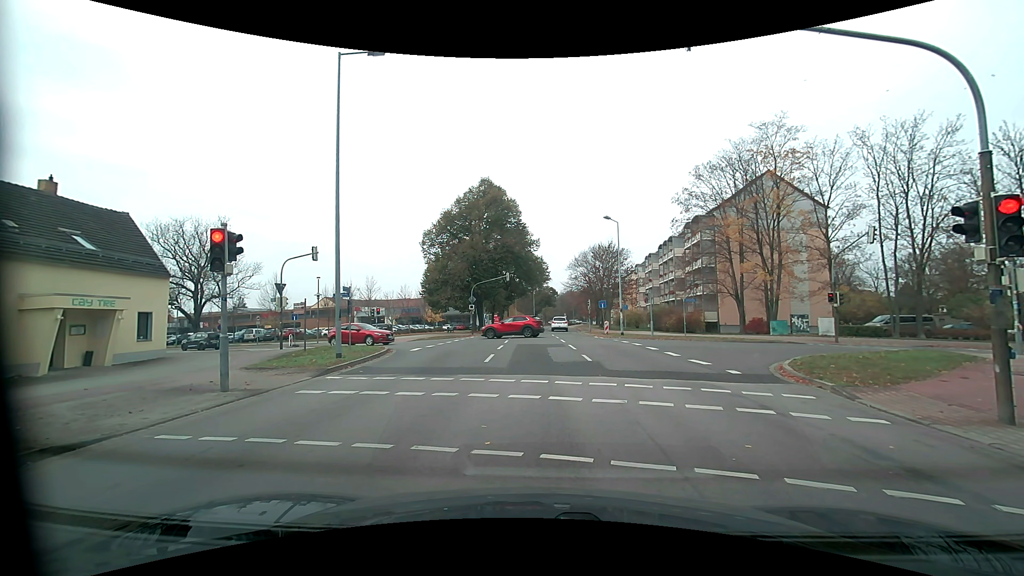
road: residential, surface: asphalt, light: Day
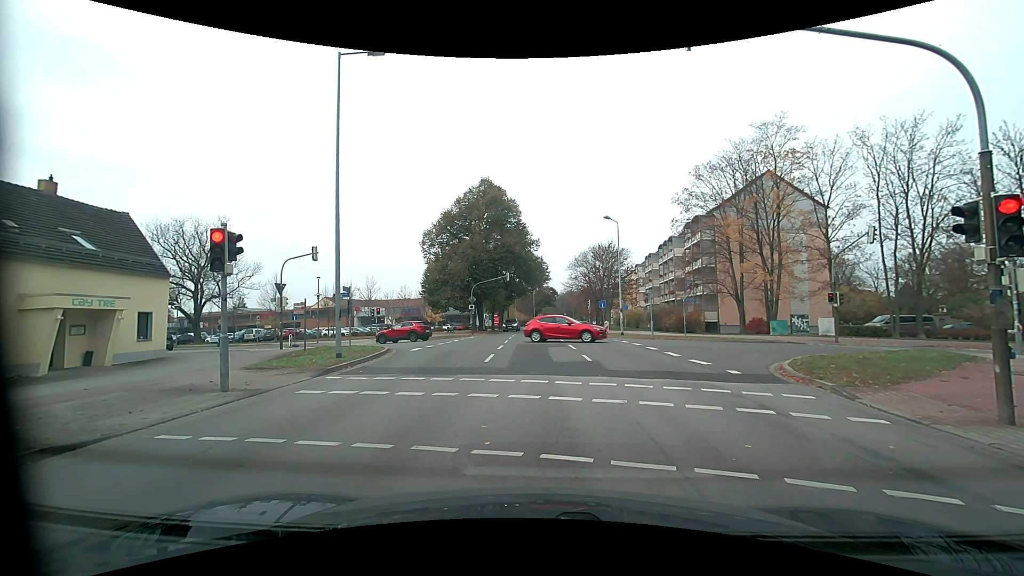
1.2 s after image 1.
(0.0, 0.0) m; 0°
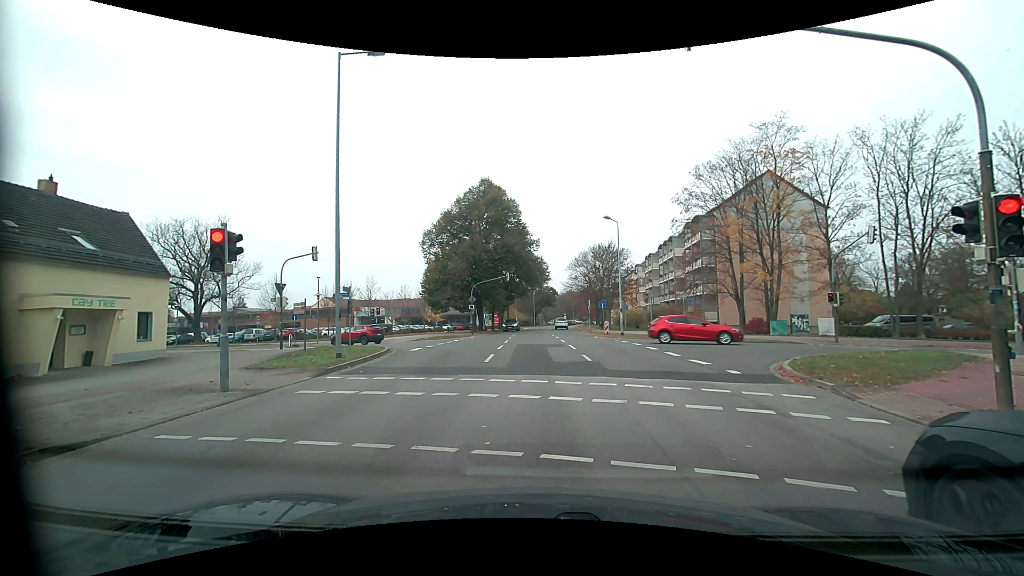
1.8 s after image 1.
(0.0, 0.0) m; 0°
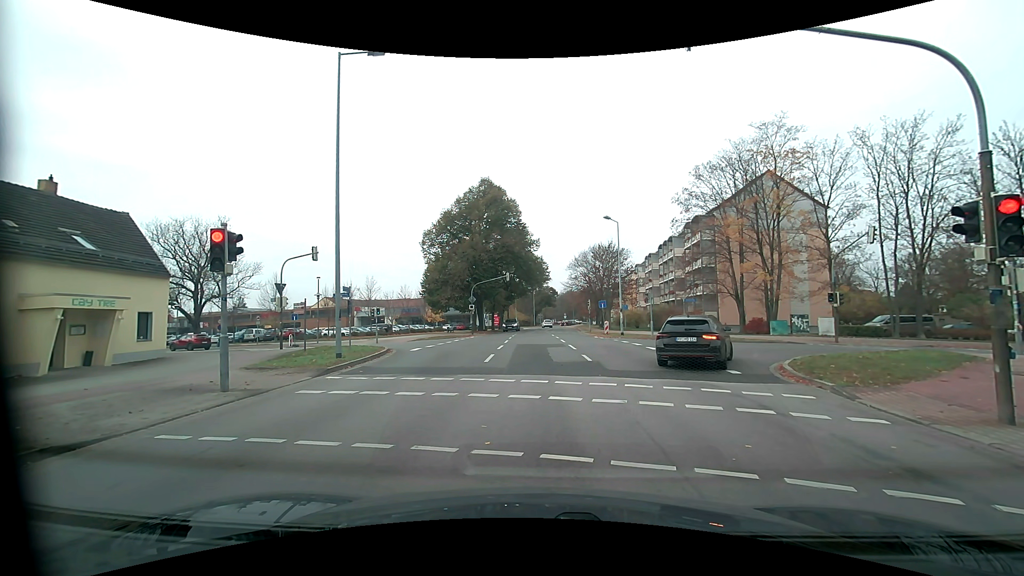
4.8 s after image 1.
(0.0, 0.0) m; 0°
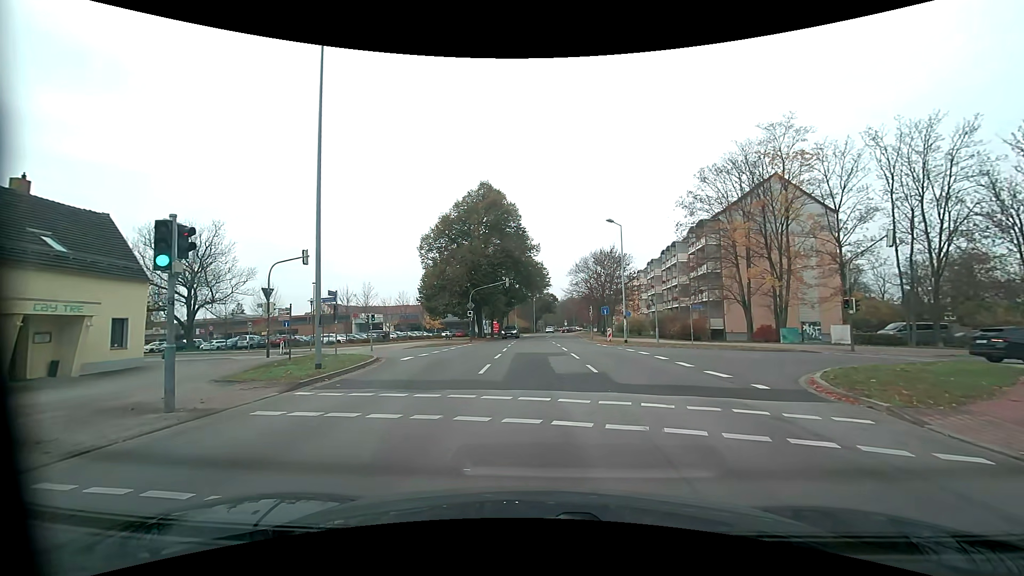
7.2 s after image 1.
(0.0, +1.8) m; +1°
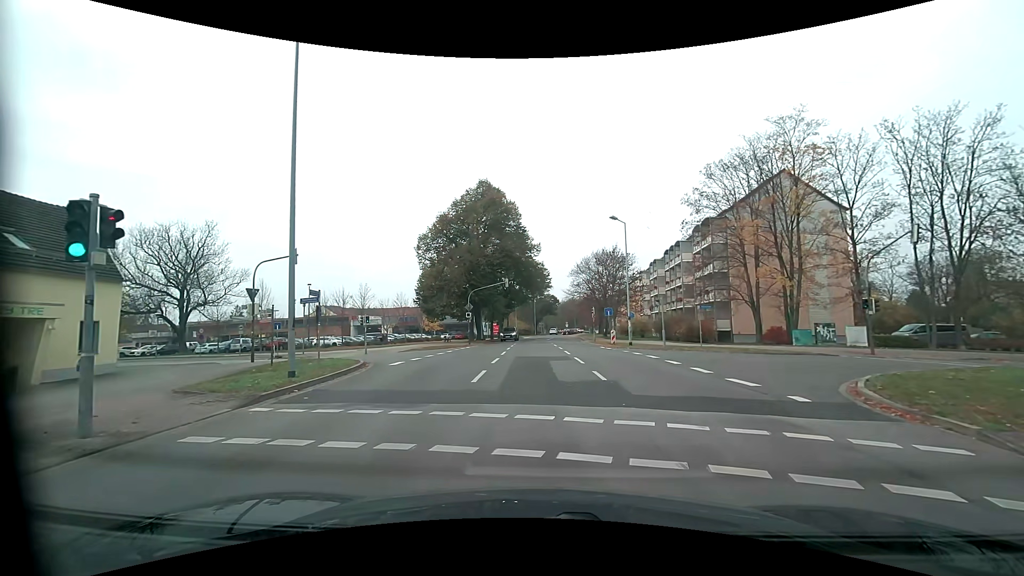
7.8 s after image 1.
(0.0, +1.8) m; +1°
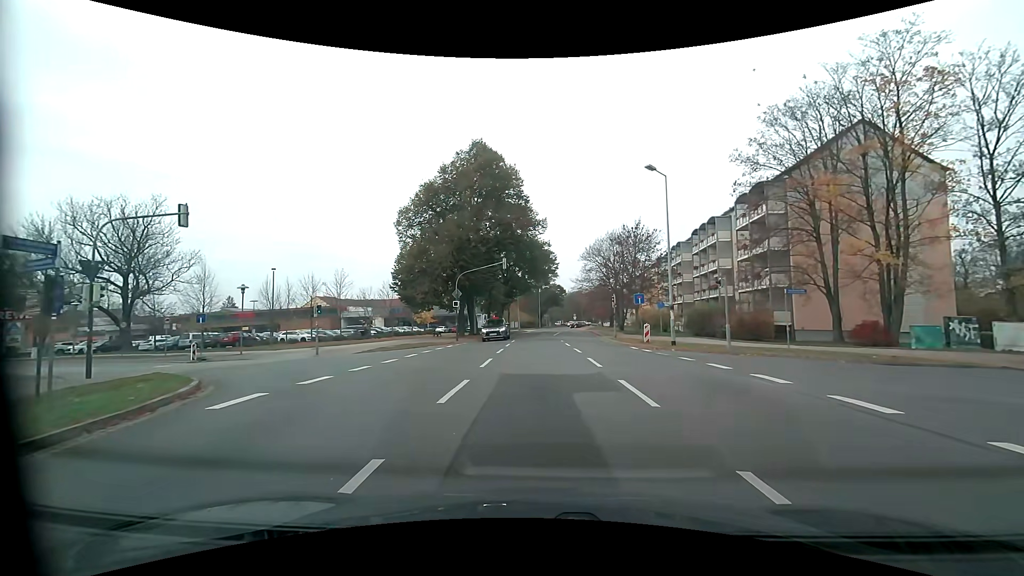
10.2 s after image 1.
(-0.3, +10.7) m; -2°
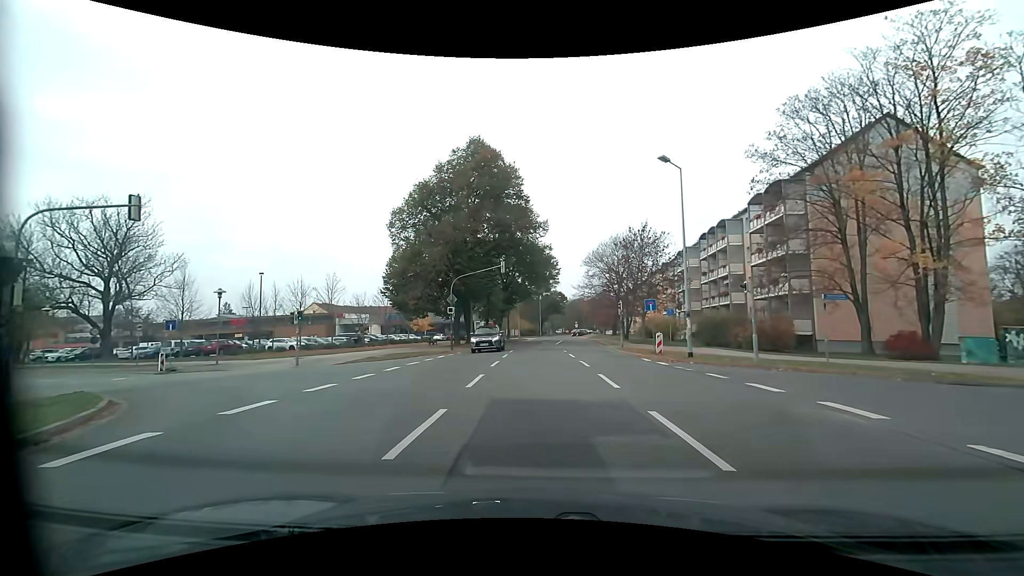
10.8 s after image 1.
(0.0, +2.7) m; 0°
